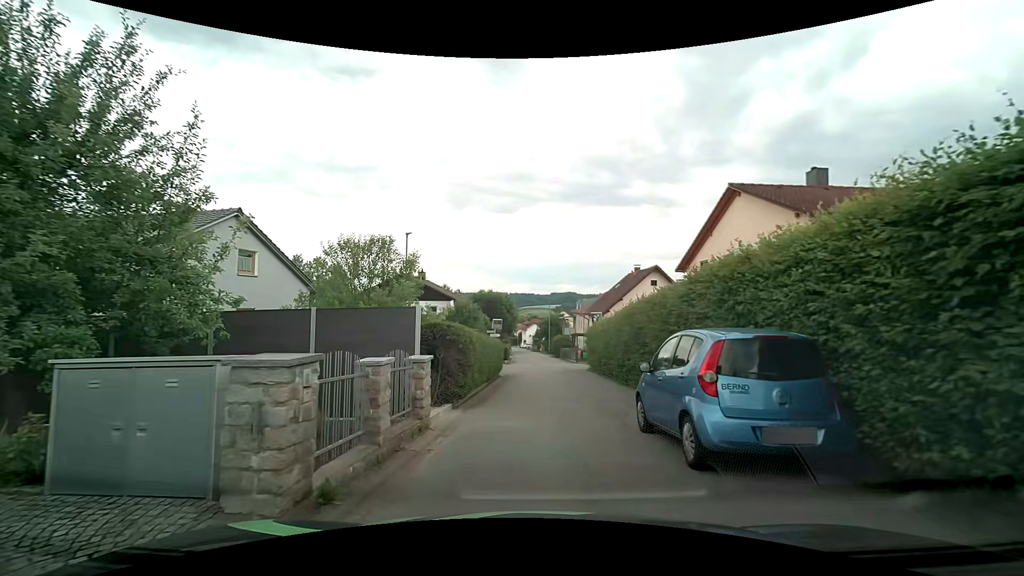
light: Day
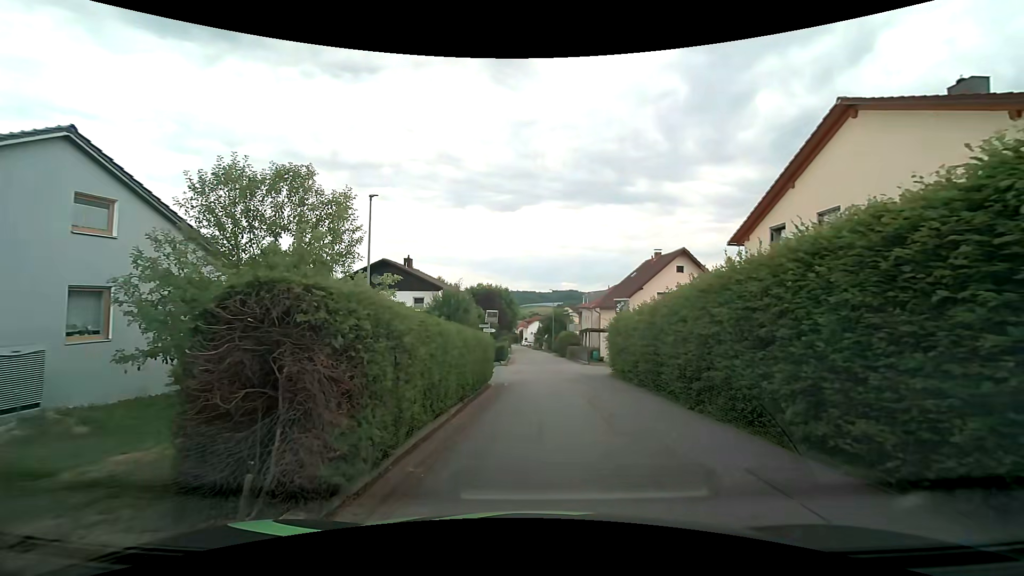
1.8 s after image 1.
(0.0, +7.1) m; -1°
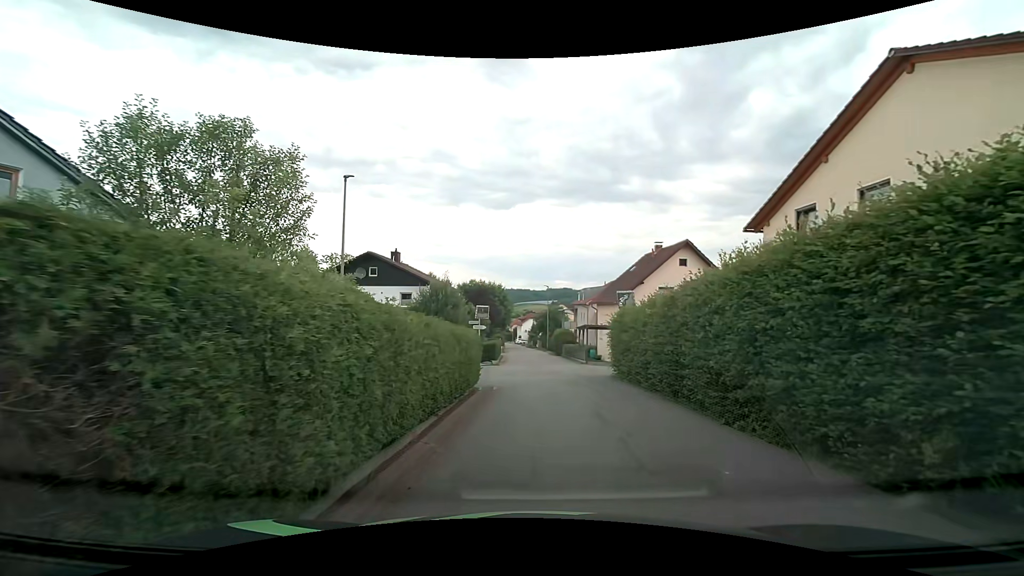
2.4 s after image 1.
(+0.1, +2.3) m; +2°
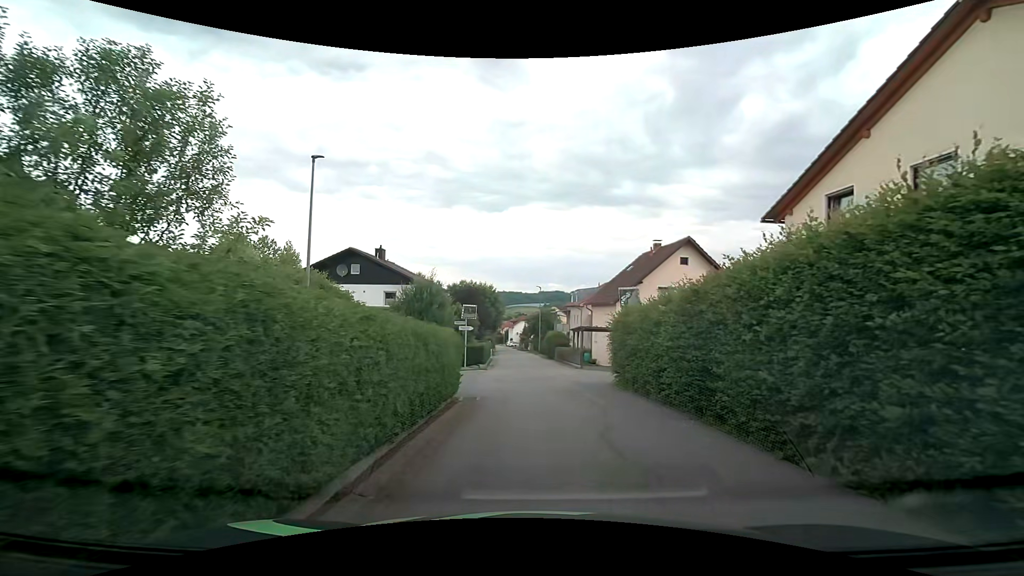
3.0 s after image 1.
(0.0, +2.2) m; +1°
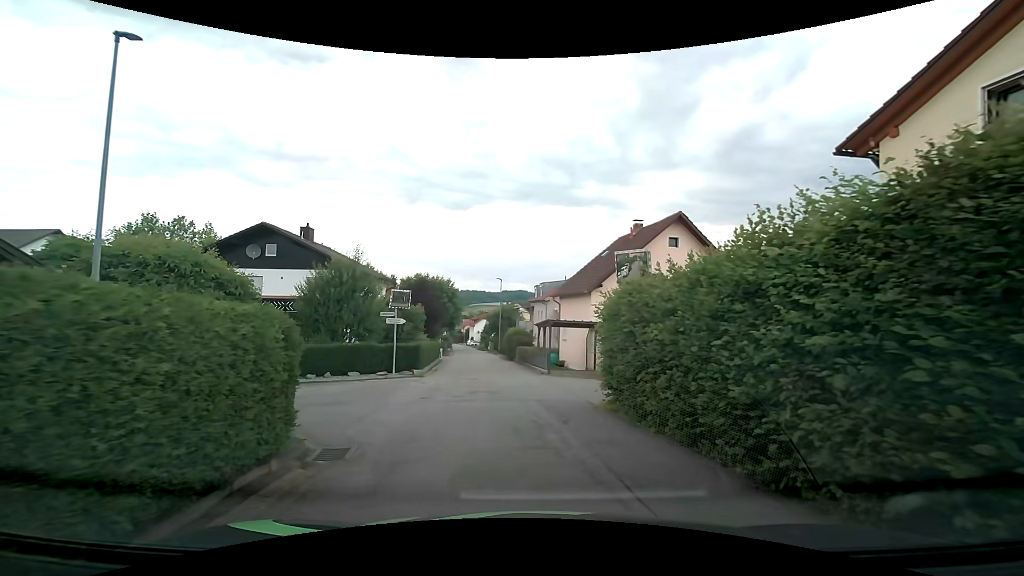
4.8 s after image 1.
(+0.2, +6.6) m; +4°
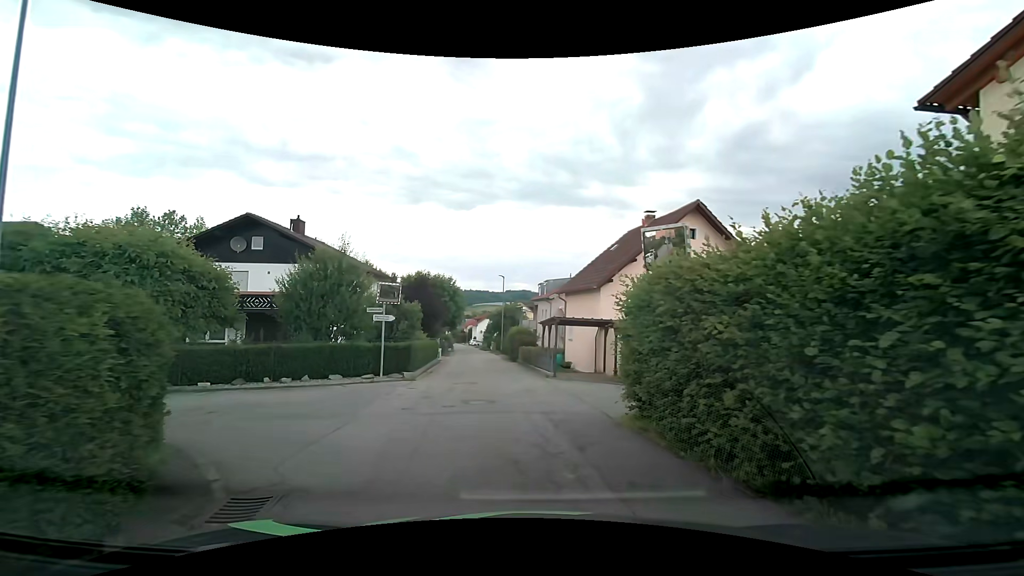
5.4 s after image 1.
(0.0, +2.1) m; 0°
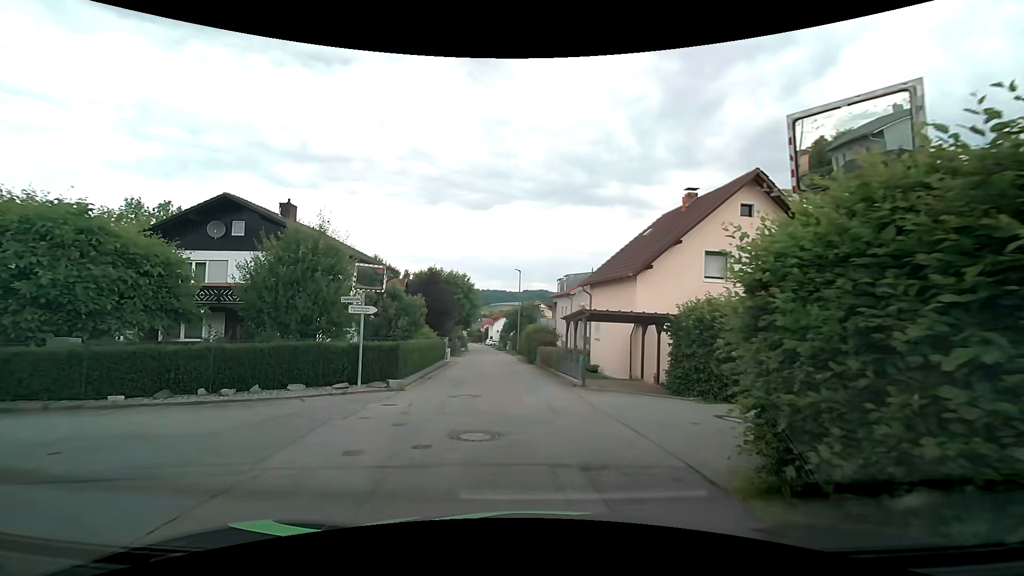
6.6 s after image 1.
(-0.1, +4.1) m; -2°
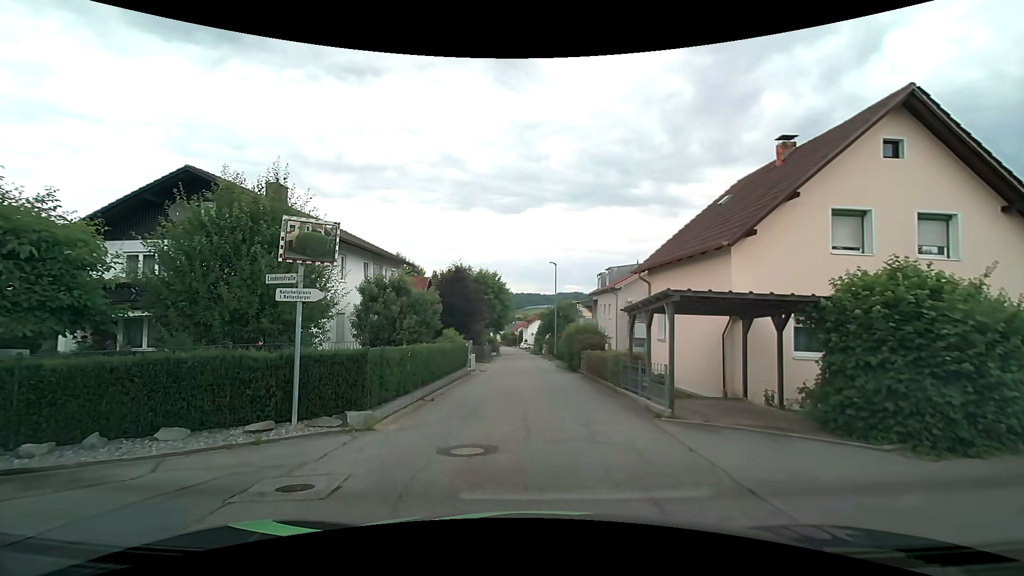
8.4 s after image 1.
(-0.2, +5.8) m; -5°
(0, +10) (0, +20) (0, +30) (0, +40) (0, +50) (0, +60) (-1, +70) (-1, +80) (-2, +90) (-2, +100) m
